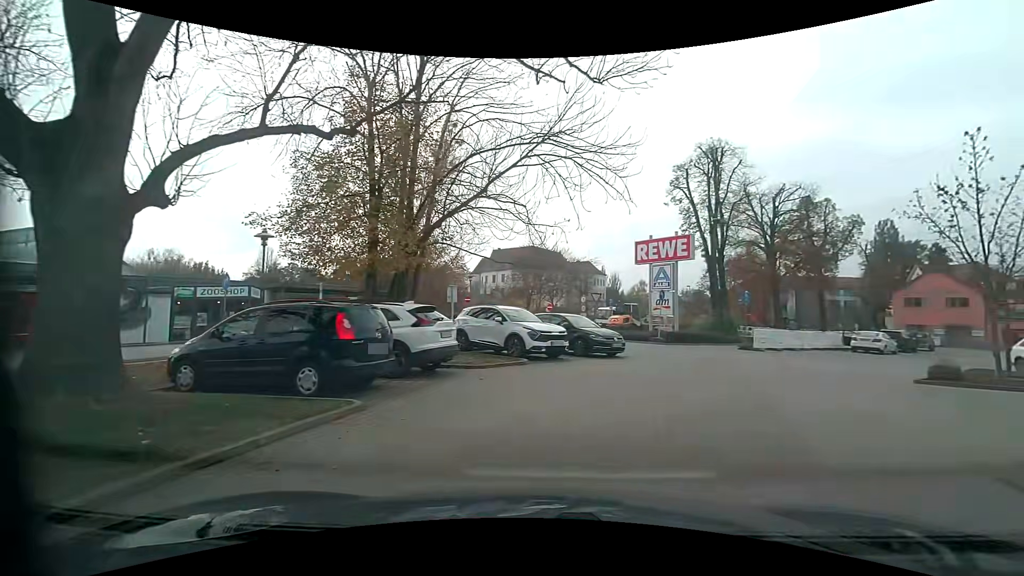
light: Day
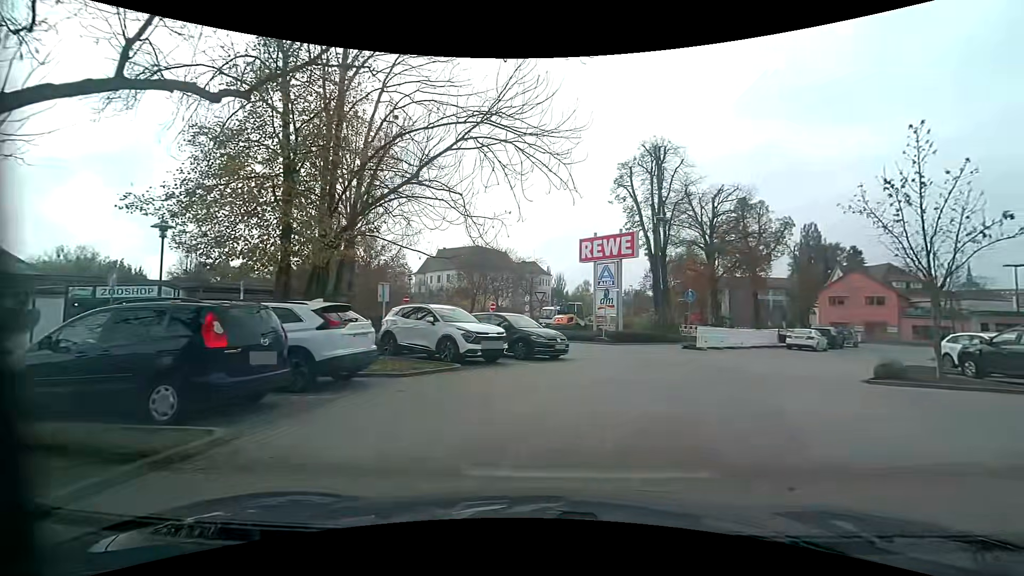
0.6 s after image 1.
(+0.1, +1.6) m; +6°
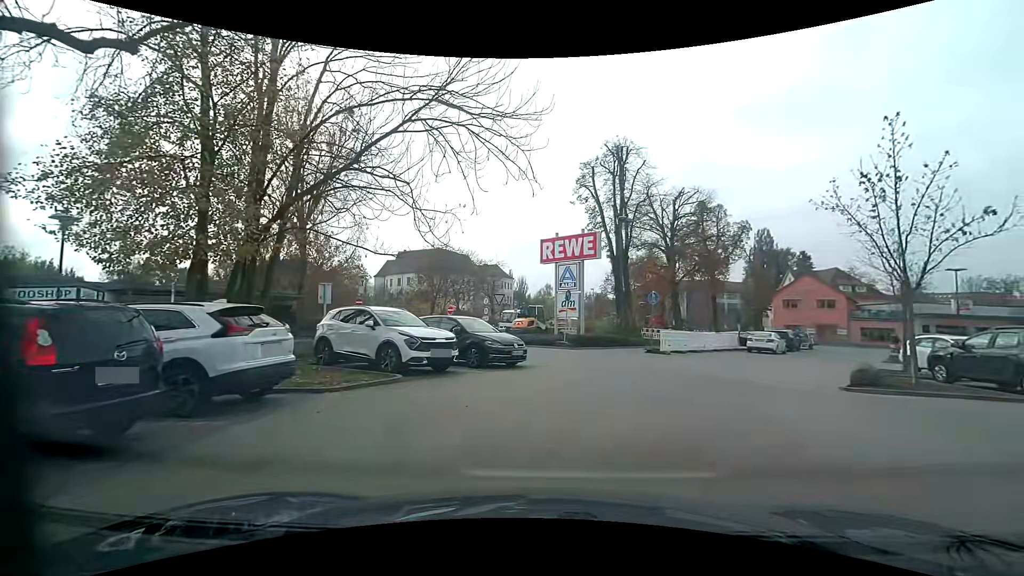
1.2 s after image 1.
(+0.1, +1.5) m; +3°
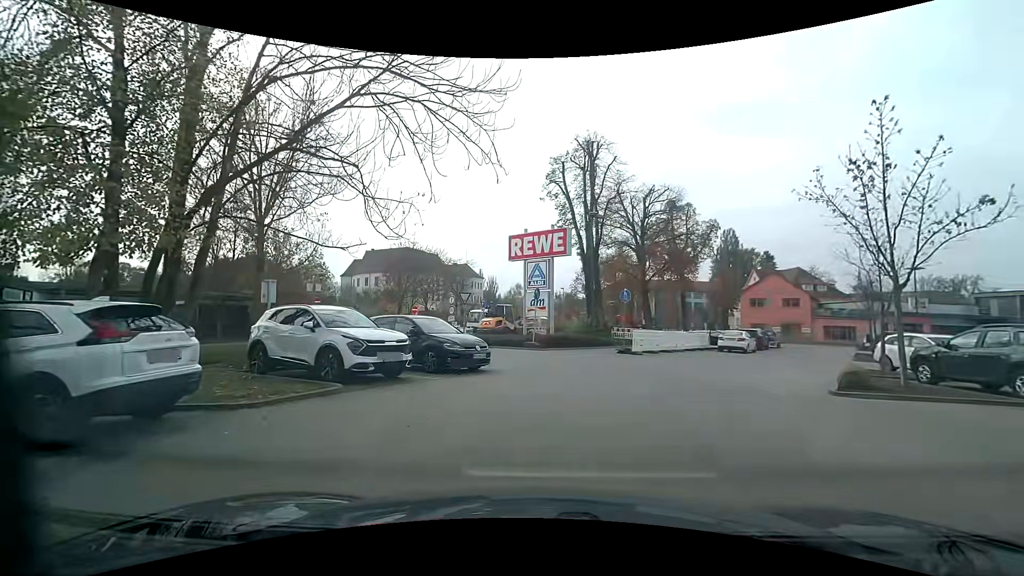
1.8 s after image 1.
(0.0, +1.3) m; +5°
